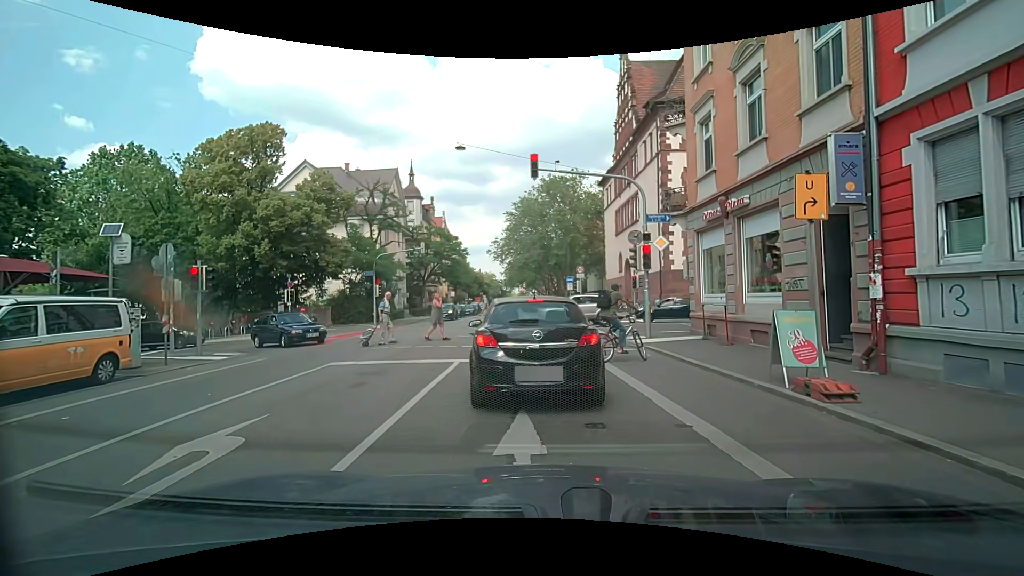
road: secondary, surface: asphalt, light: Day
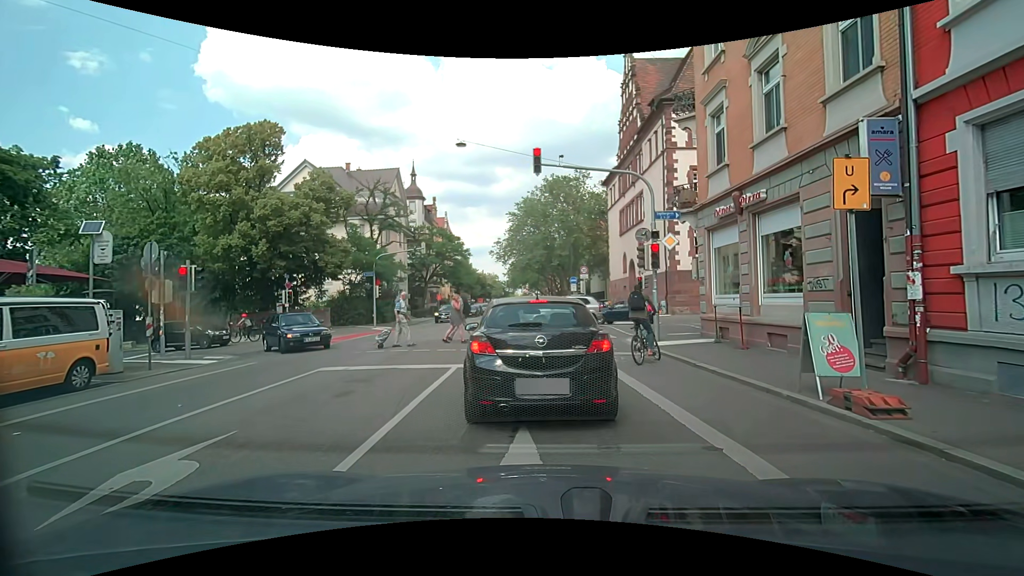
(0.0, +0.7) m; +1°
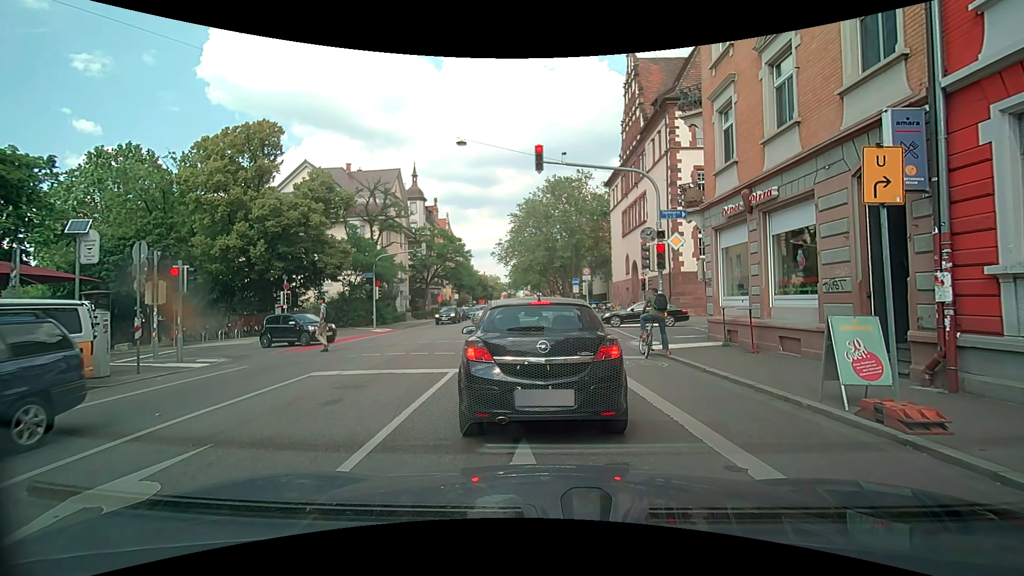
(0.0, +0.6) m; 0°
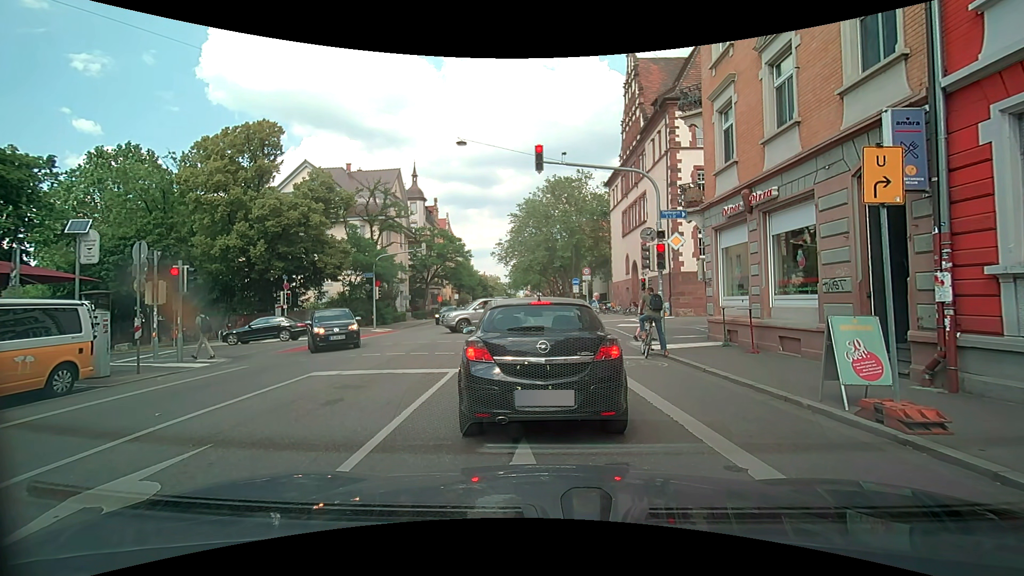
(0.0, 0.0) m; 0°
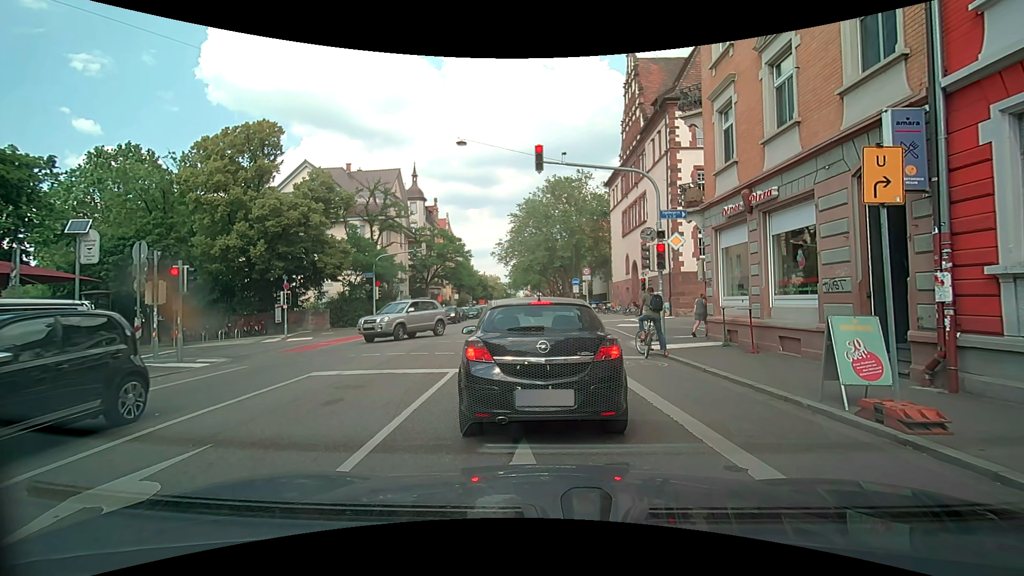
(0.0, 0.0) m; 0°
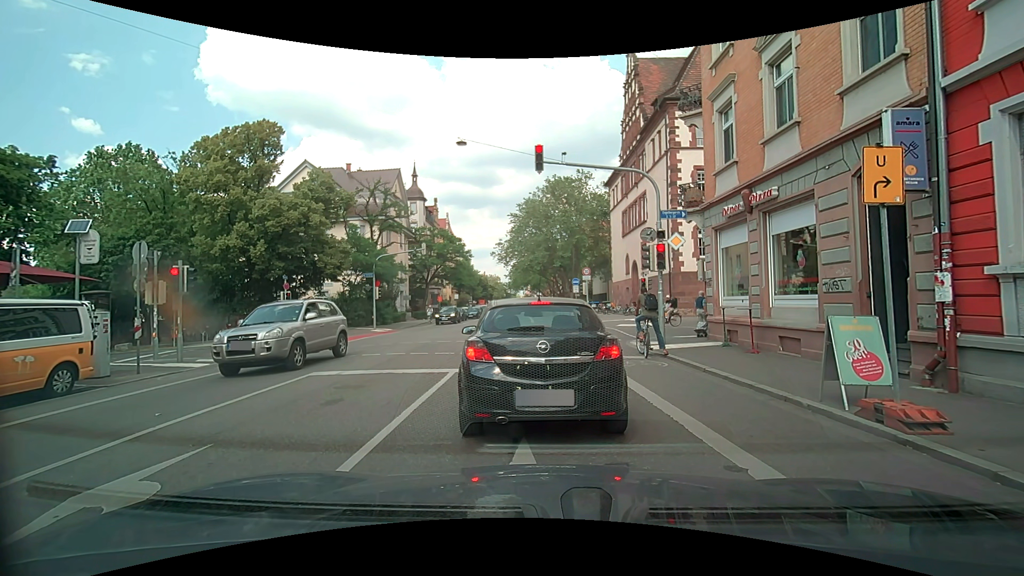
(0.0, 0.0) m; 0°
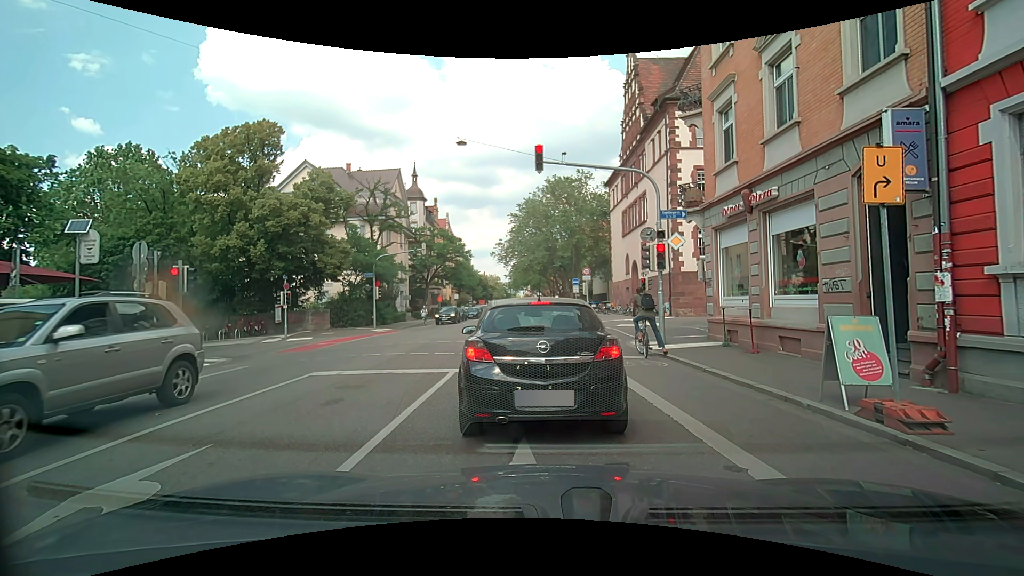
(0.0, 0.0) m; 0°
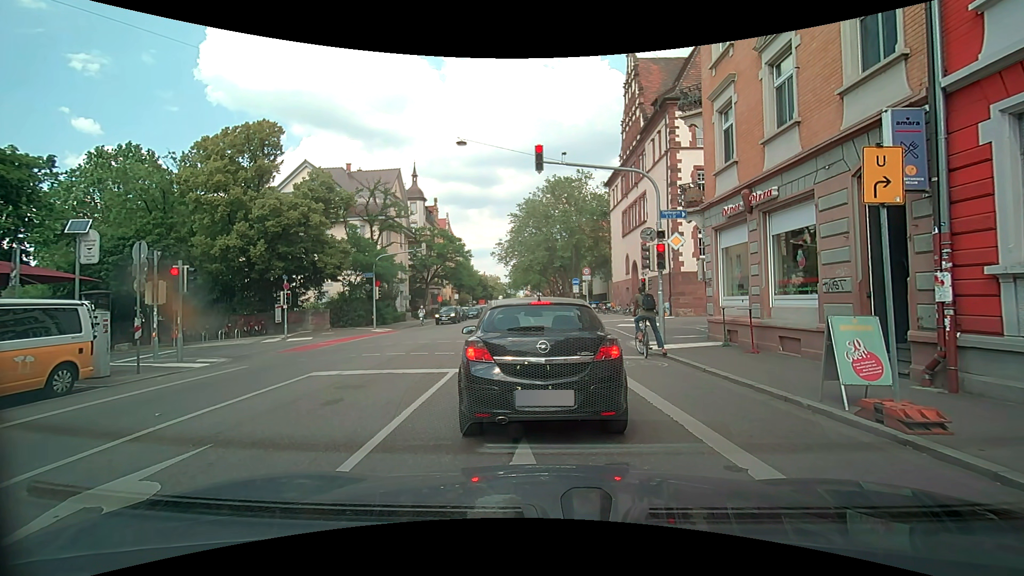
(0.0, 0.0) m; 0°
